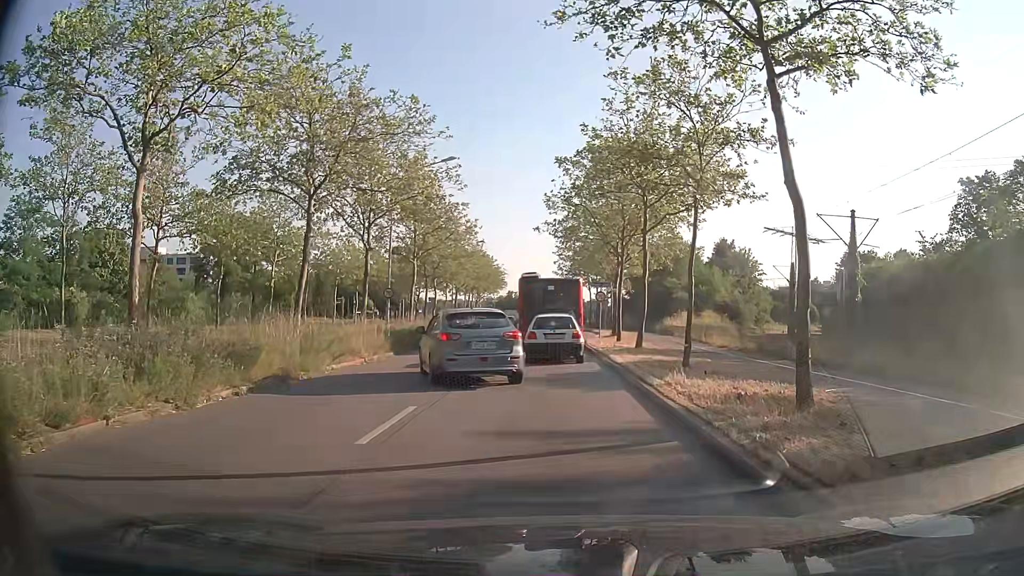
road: primary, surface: asphalt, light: Day
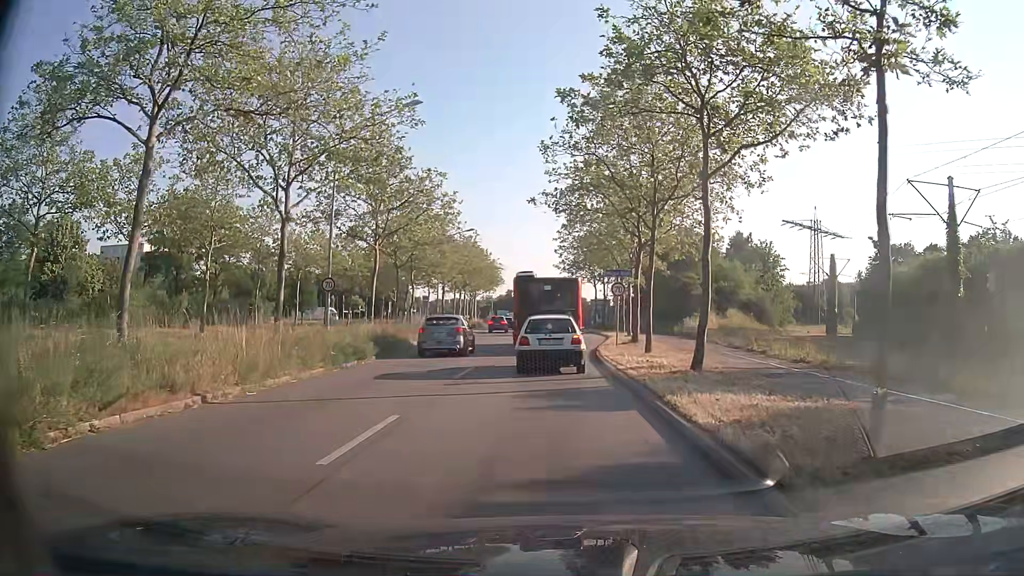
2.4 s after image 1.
(-0.1, +10.0) m; -1°
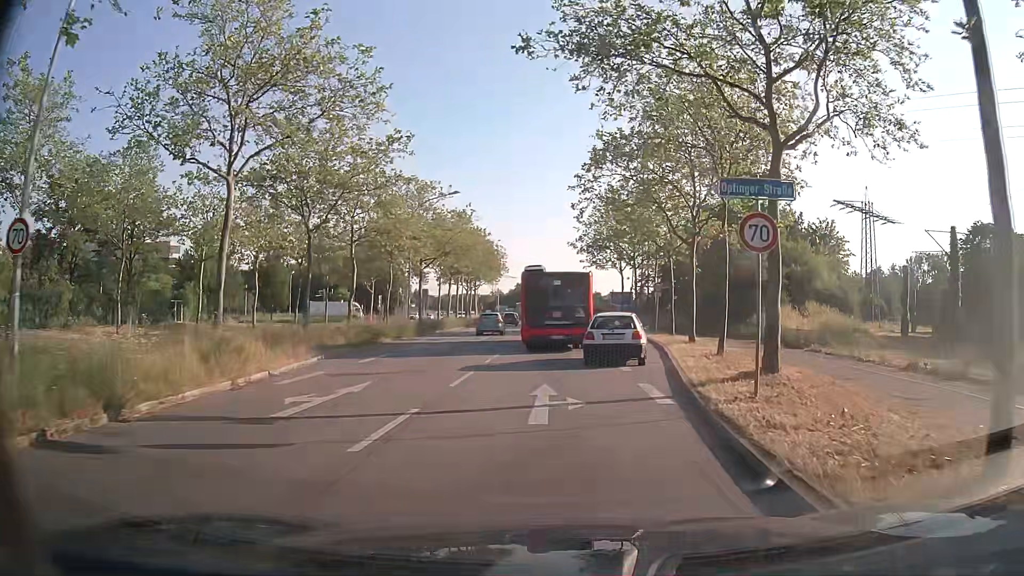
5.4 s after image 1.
(+0.1, +18.0) m; 0°
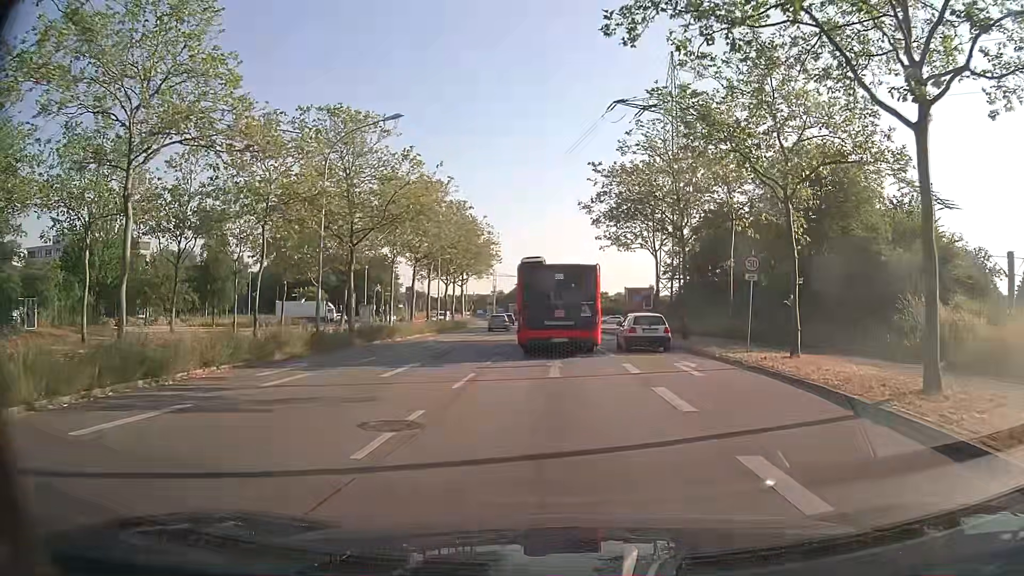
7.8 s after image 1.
(0.0, +19.0) m; 0°
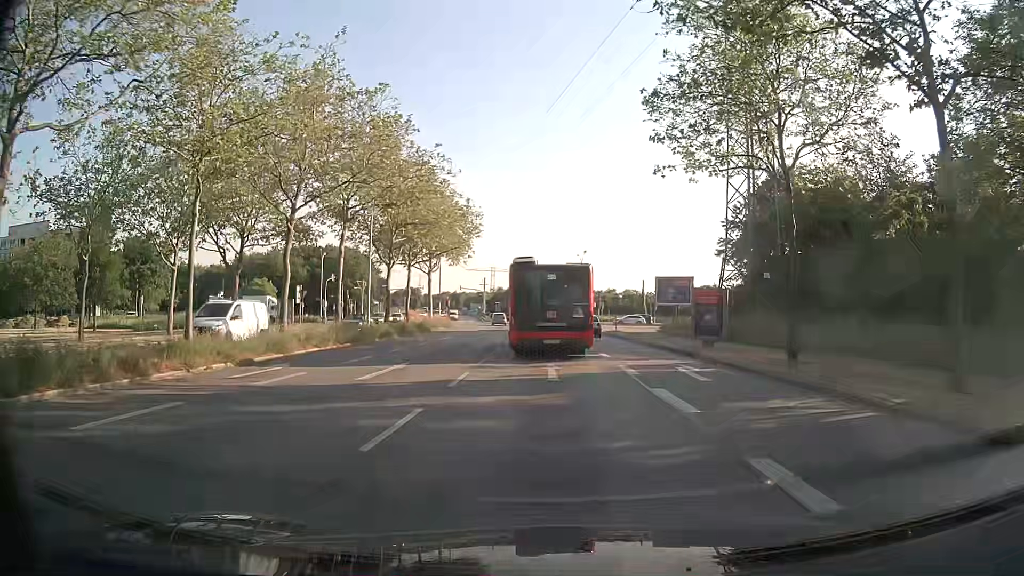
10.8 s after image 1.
(-0.1, +24.2) m; 0°
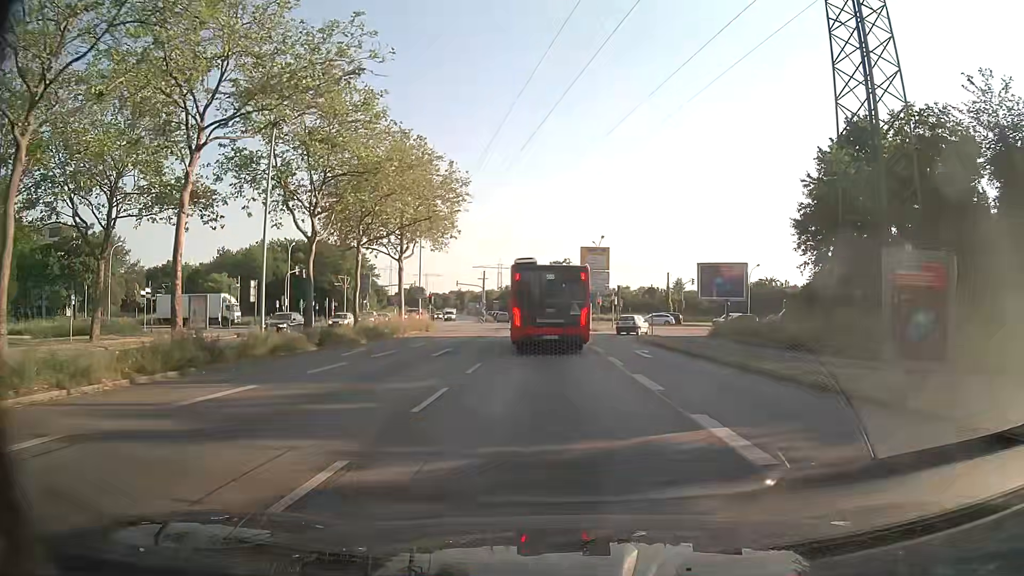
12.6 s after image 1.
(-0.1, +15.6) m; -1°
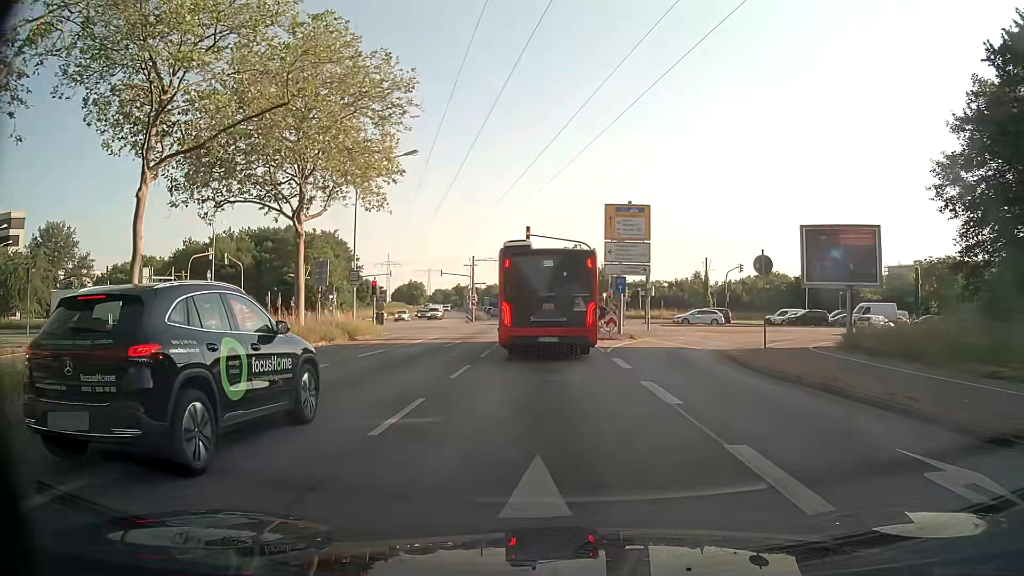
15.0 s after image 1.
(0.0, +20.3) m; 0°
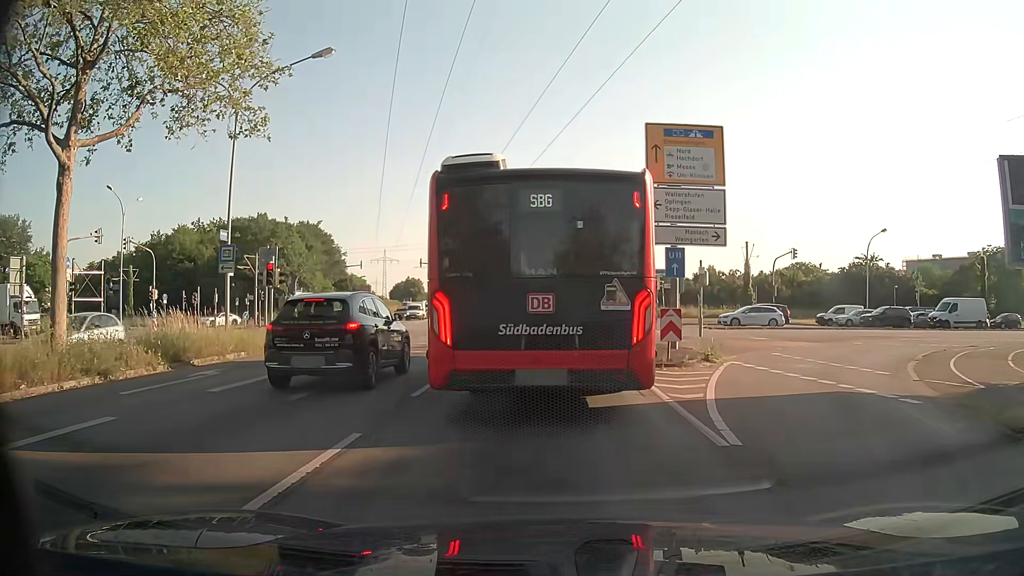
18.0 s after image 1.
(-0.2, +14.4) m; -1°
(0, +10) (0, +20) (0, +30) (-1, +40) (-1, +50) (-2, +60) (-3, +70) (-4, +80) (-5, +90) (-6, +100) m
